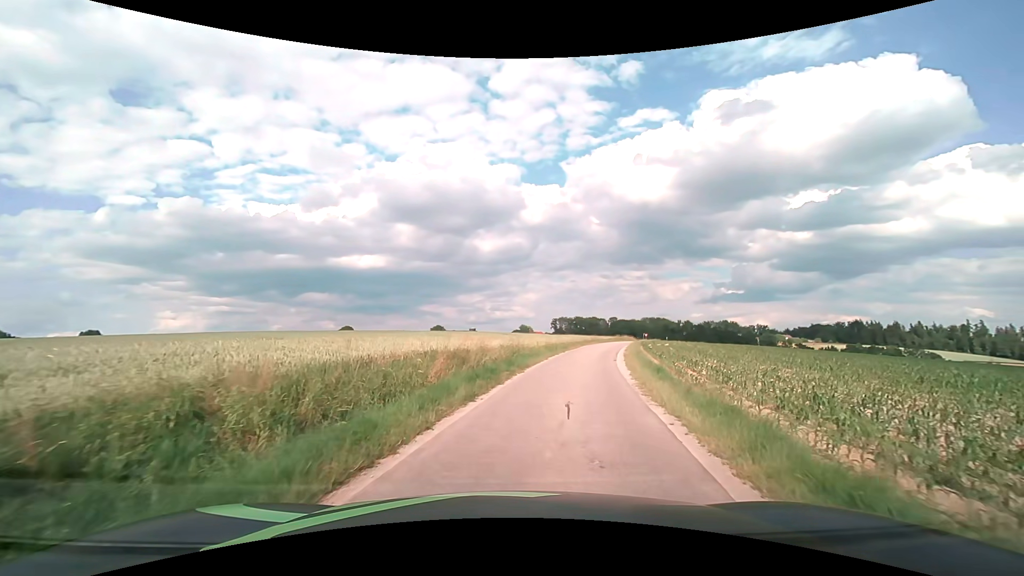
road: unclassified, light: Day
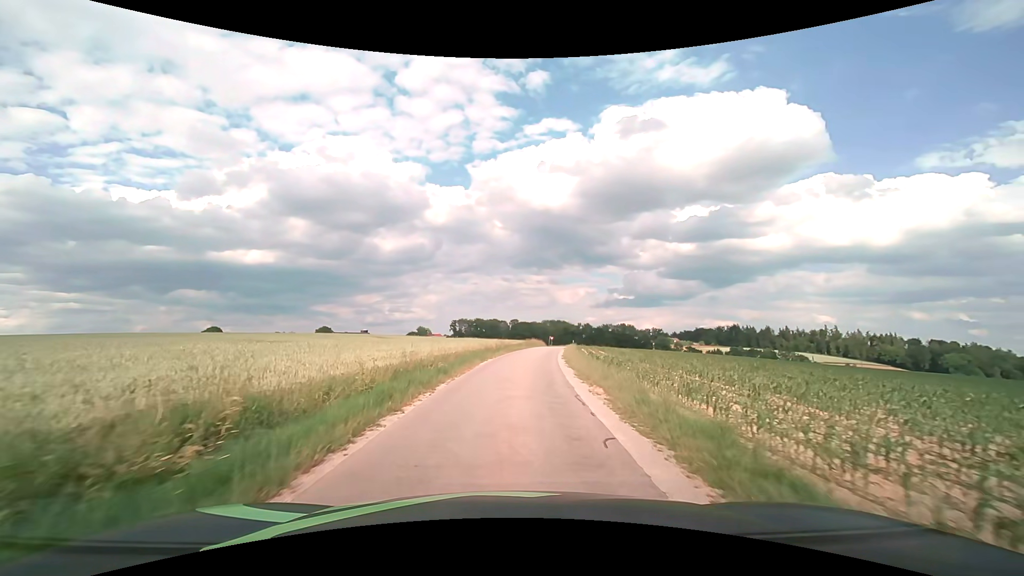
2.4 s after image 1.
(+2.9, +20.0) m; +12°
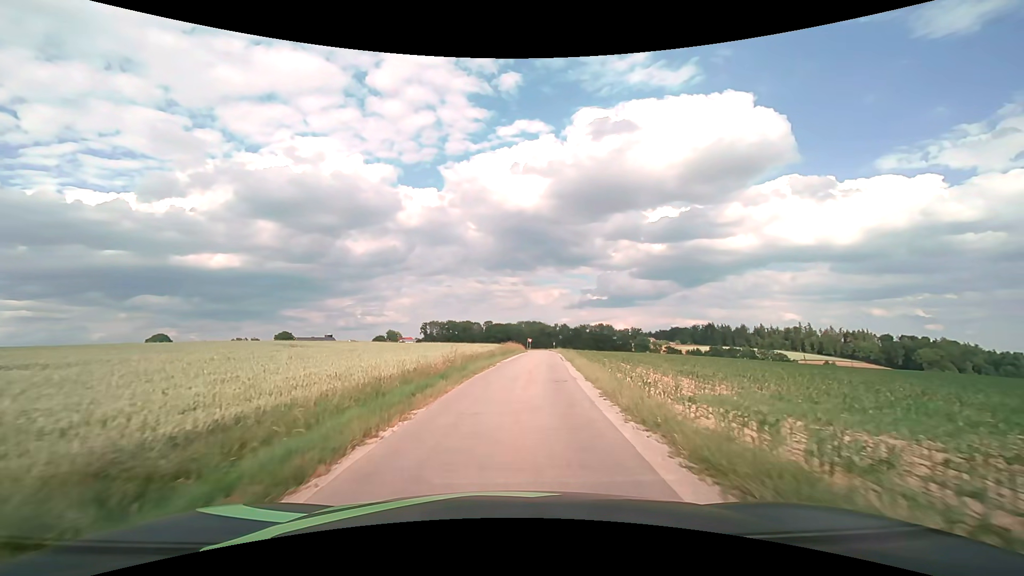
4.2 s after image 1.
(+0.5, +18.5) m; +3°
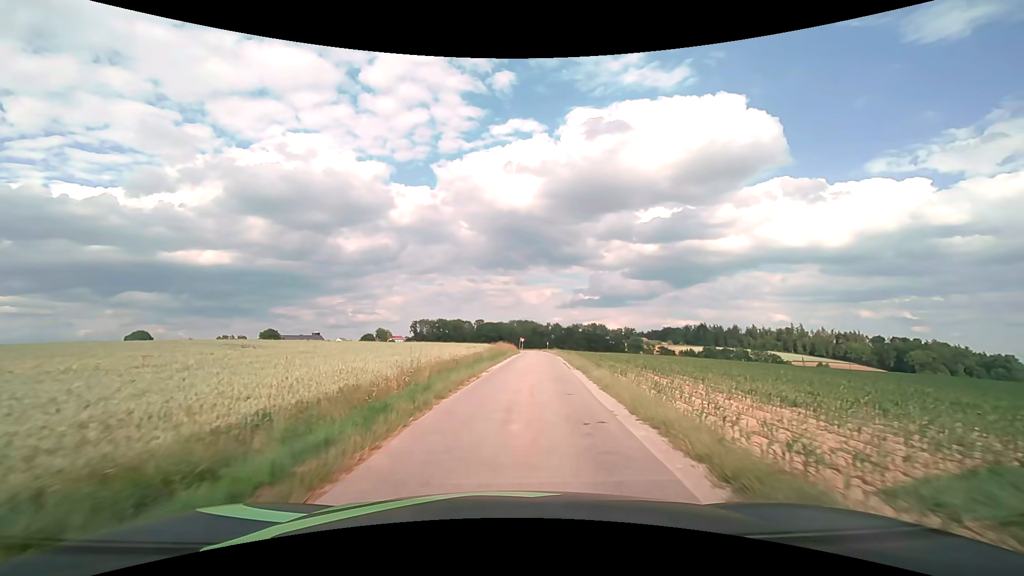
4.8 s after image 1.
(+0.1, +6.7) m; +1°
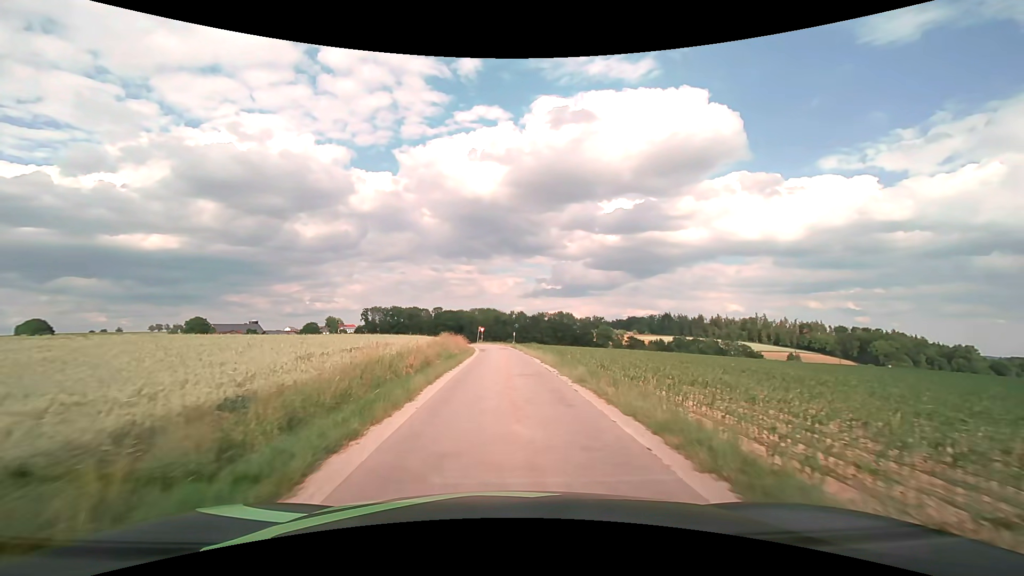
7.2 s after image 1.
(+1.4, +28.8) m; +5°
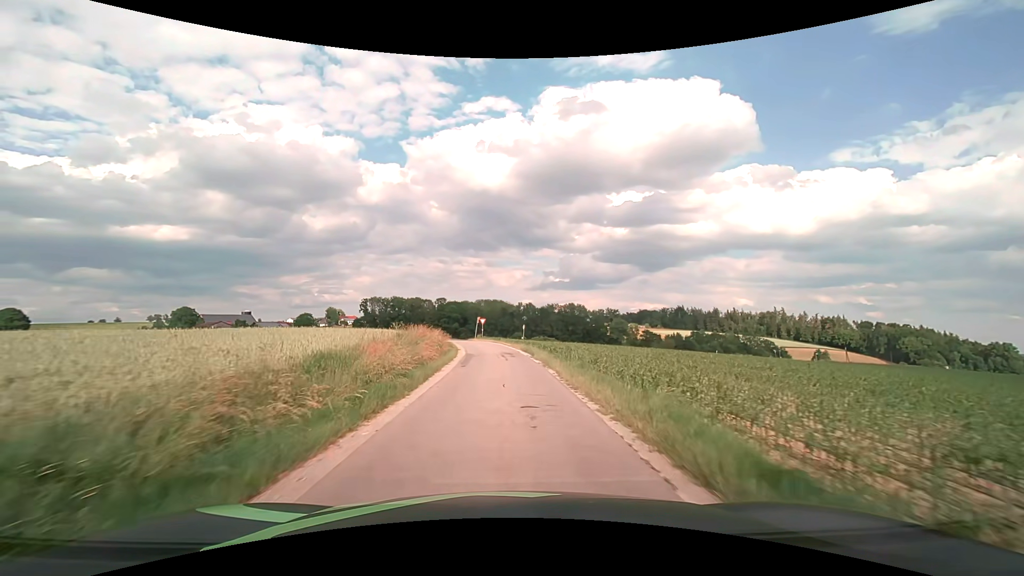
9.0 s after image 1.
(-0.1, +22.2) m; -1°
(0, +10) (0, +20) (-1, +30) (-2, +40) (-3, +50) (-5, +60) (-7, +69) (-6, +79) (+1, +86) (+11, +90) m
